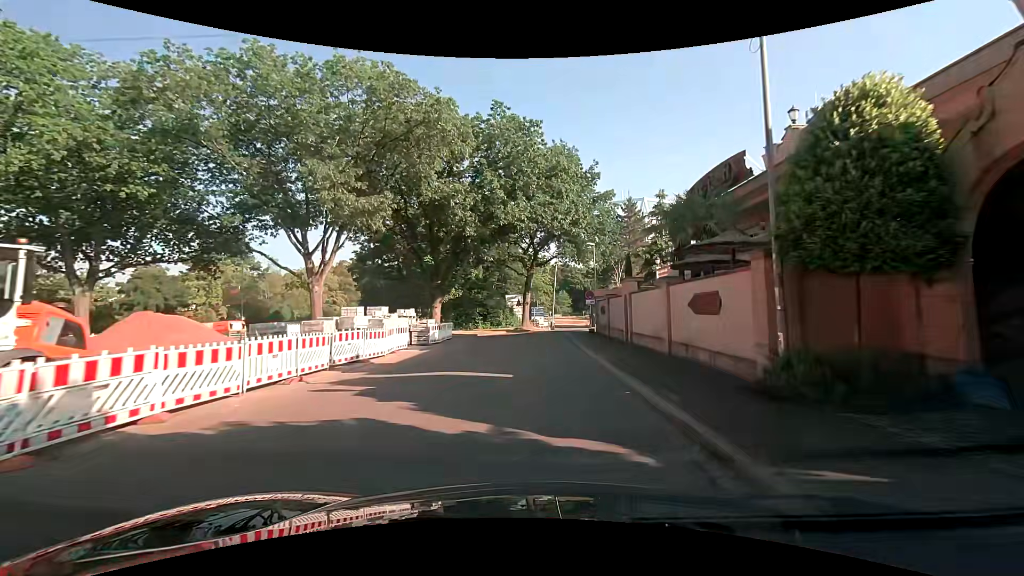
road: unclassified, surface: asphalt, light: Day
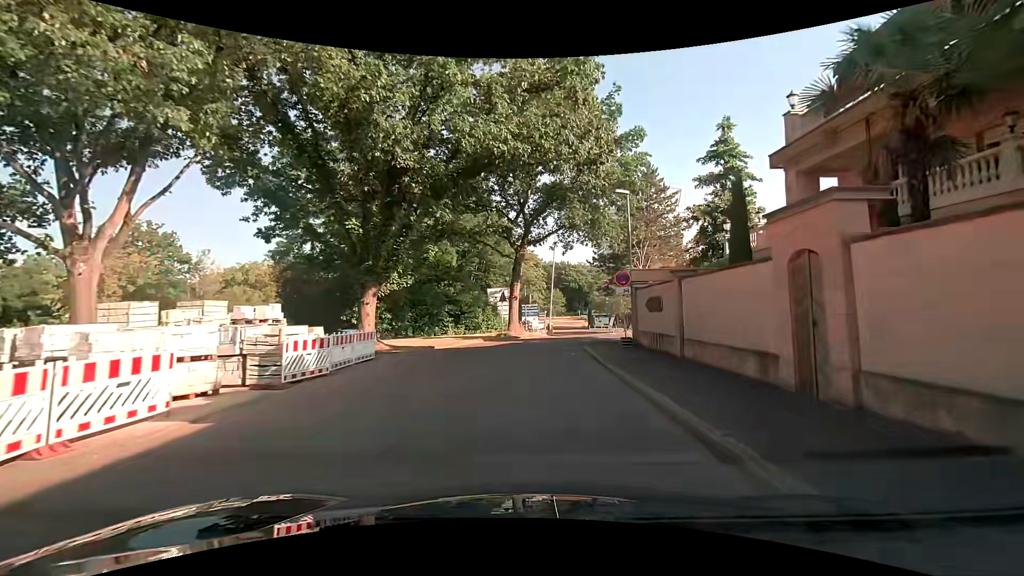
(+0.1, +14.7) m; +1°
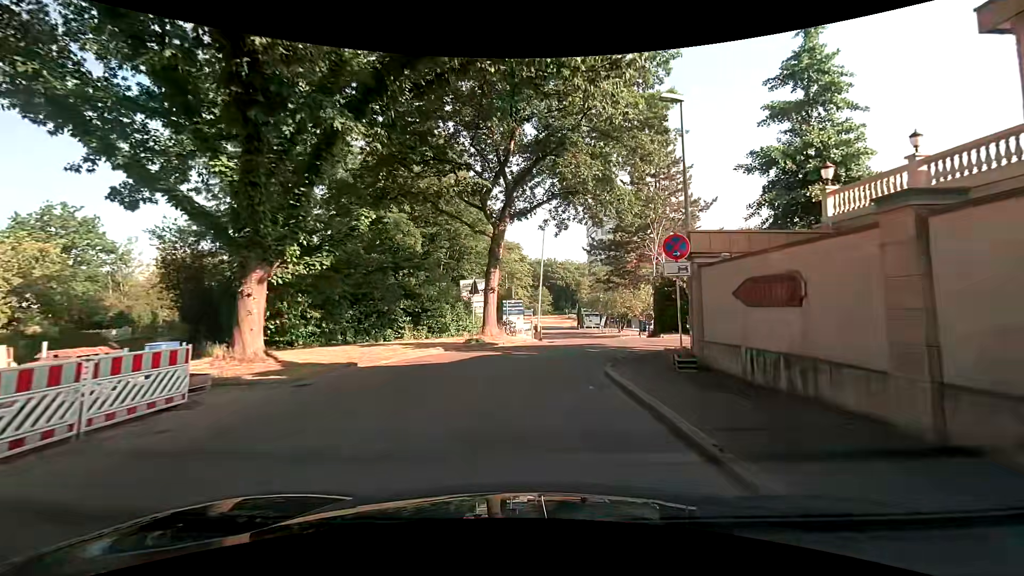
(+0.1, +8.8) m; +1°
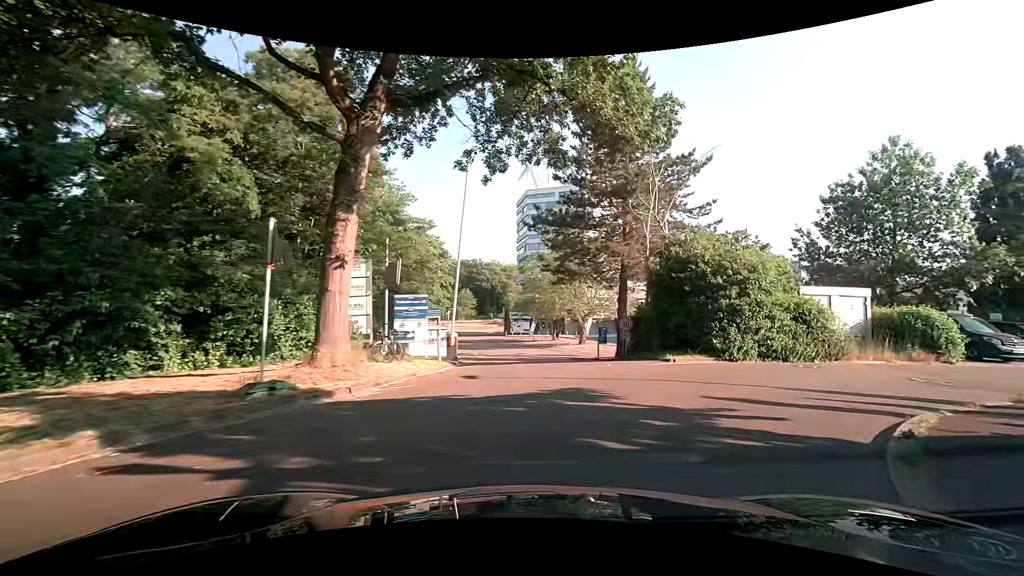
(+0.4, +13.2) m; +9°
(+3, +9) (+12, +14) (+22, +16) (+32, +18) (+42, +20) (+51, +22) (+61, +24) (+71, +26) (+81, +28) (+91, +30) m
